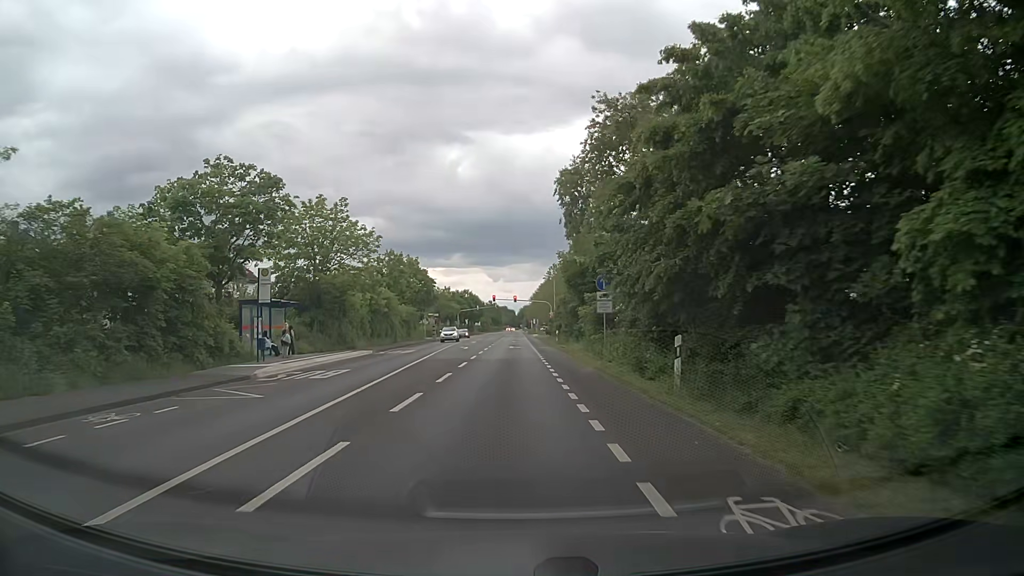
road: secondary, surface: asphalt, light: Day
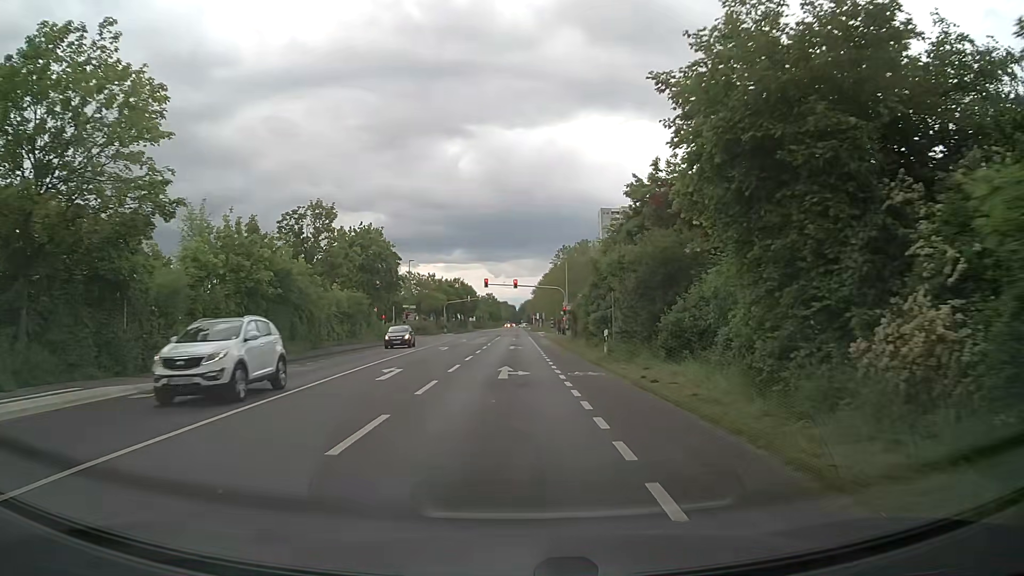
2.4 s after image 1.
(-0.2, +28.0) m; 0°
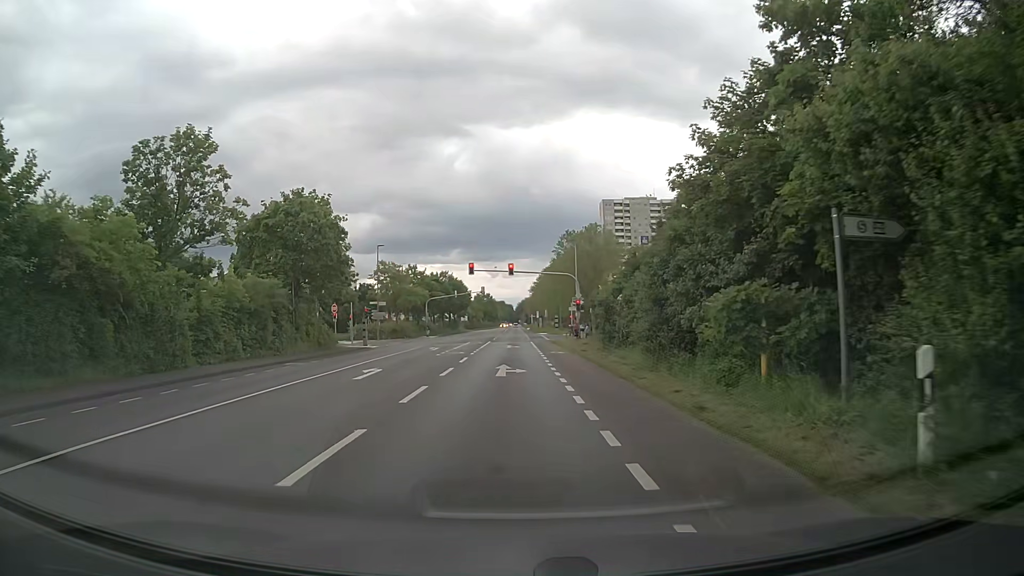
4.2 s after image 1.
(0.0, +19.2) m; 0°
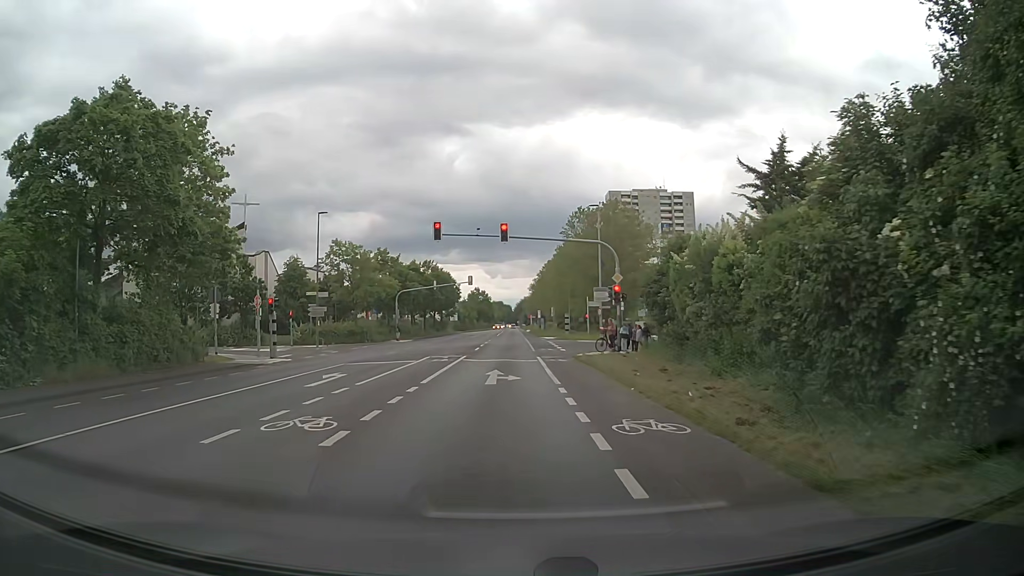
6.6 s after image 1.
(0.0, +22.0) m; 0°
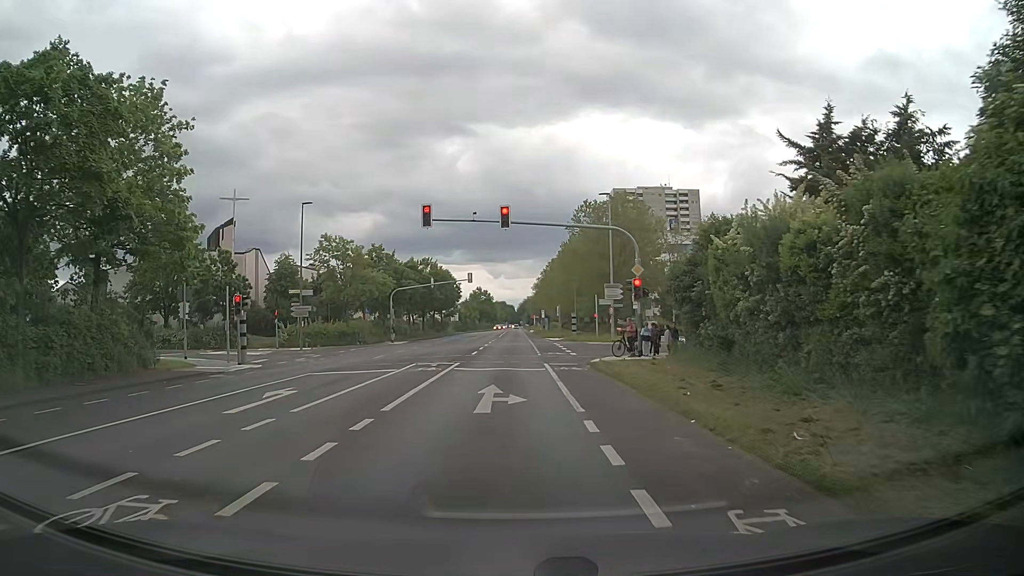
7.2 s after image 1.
(0.0, +4.7) m; 0°
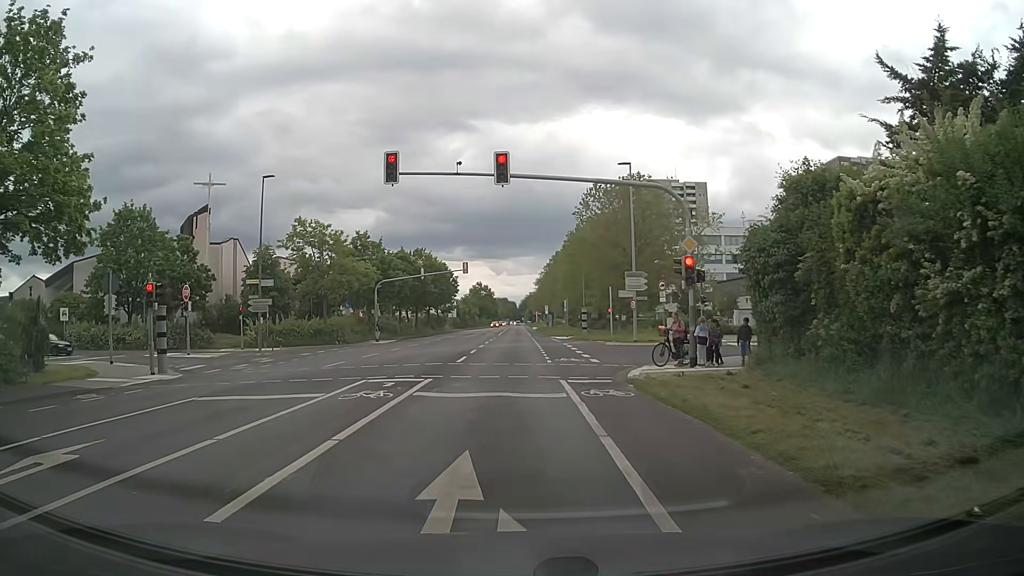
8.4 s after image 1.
(0.0, +8.0) m; 0°
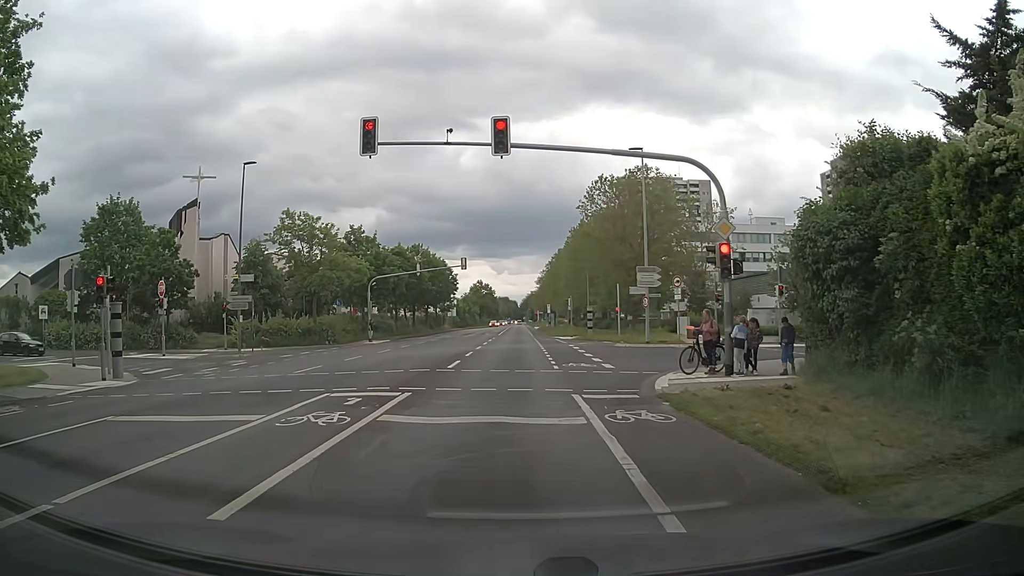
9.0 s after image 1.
(0.0, +3.2) m; -1°
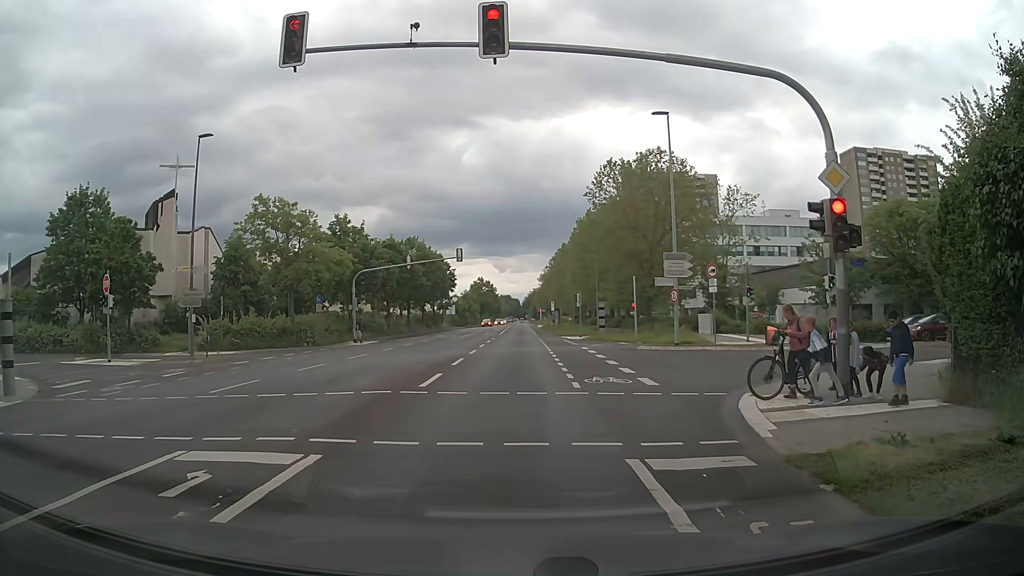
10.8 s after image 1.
(0.0, +5.6) m; -1°
